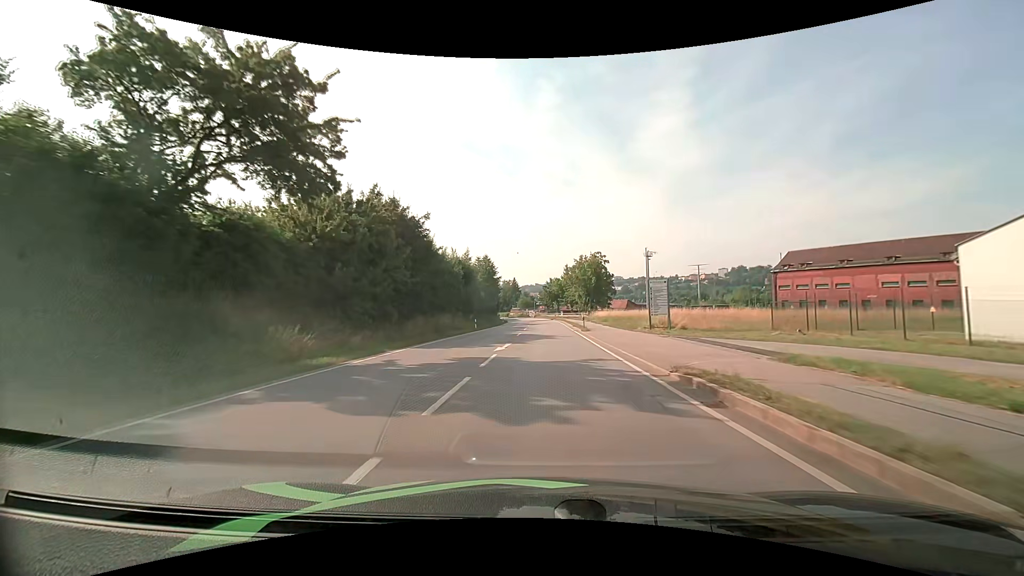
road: primary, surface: asphalt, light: Day
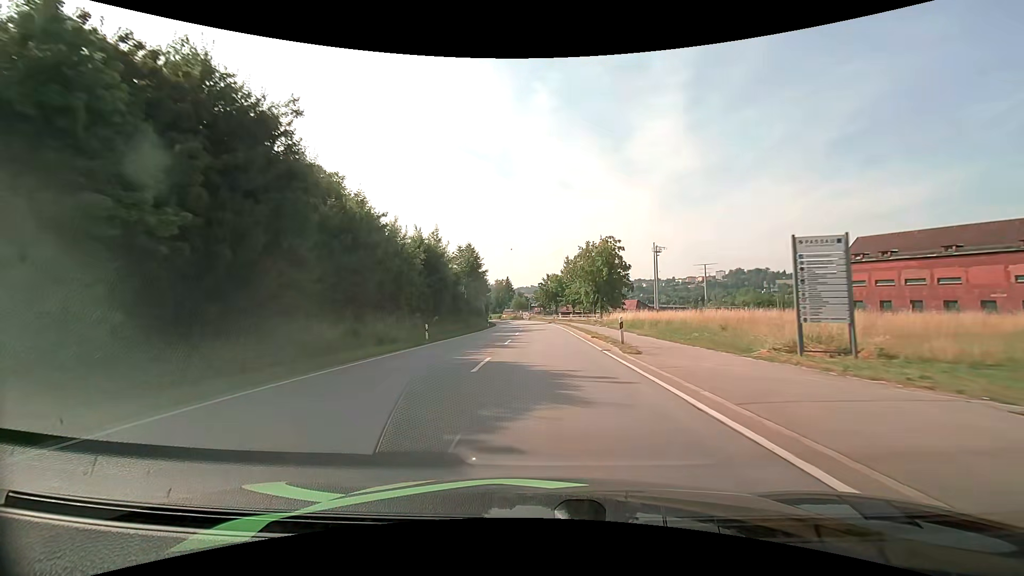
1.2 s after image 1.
(+0.1, +19.3) m; +1°
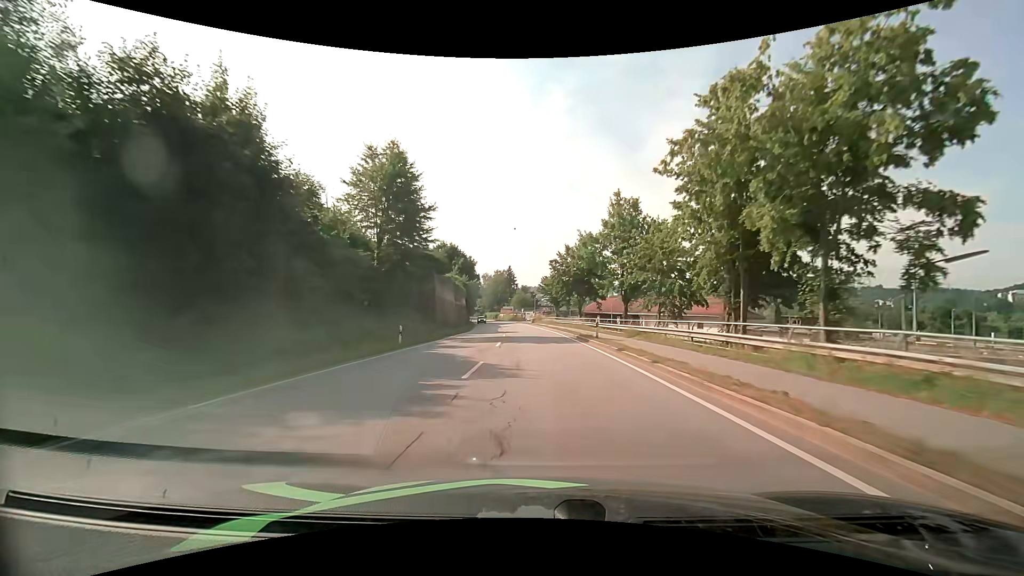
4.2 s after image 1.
(-0.2, +49.3) m; -1°
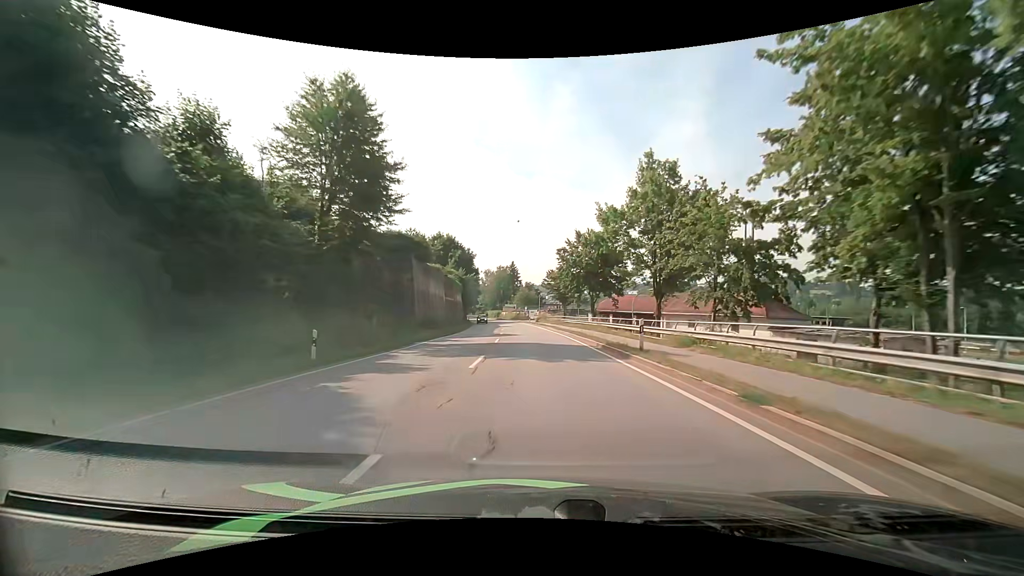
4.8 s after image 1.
(0.0, +10.0) m; 0°
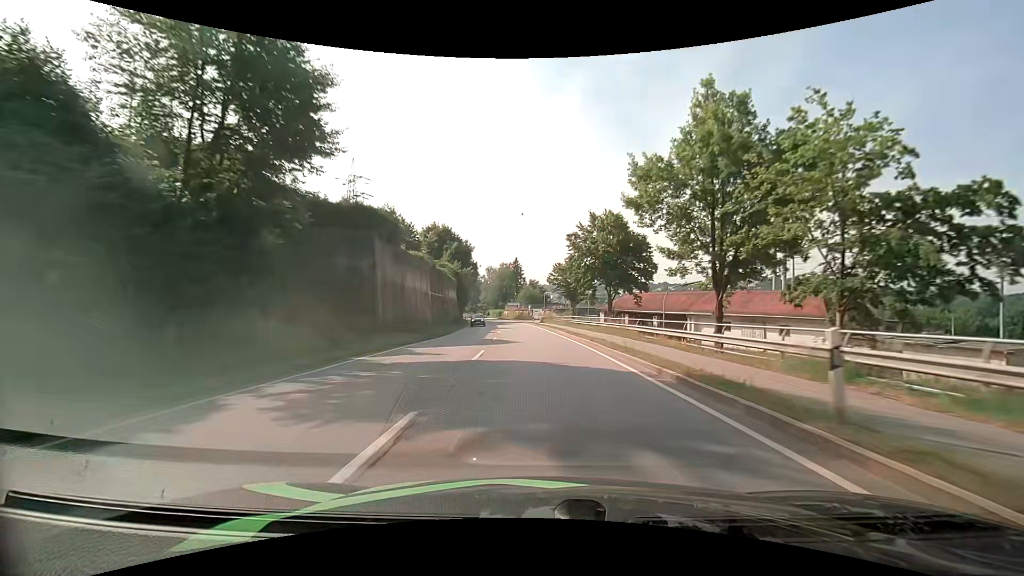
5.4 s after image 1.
(0.0, +9.9) m; -1°
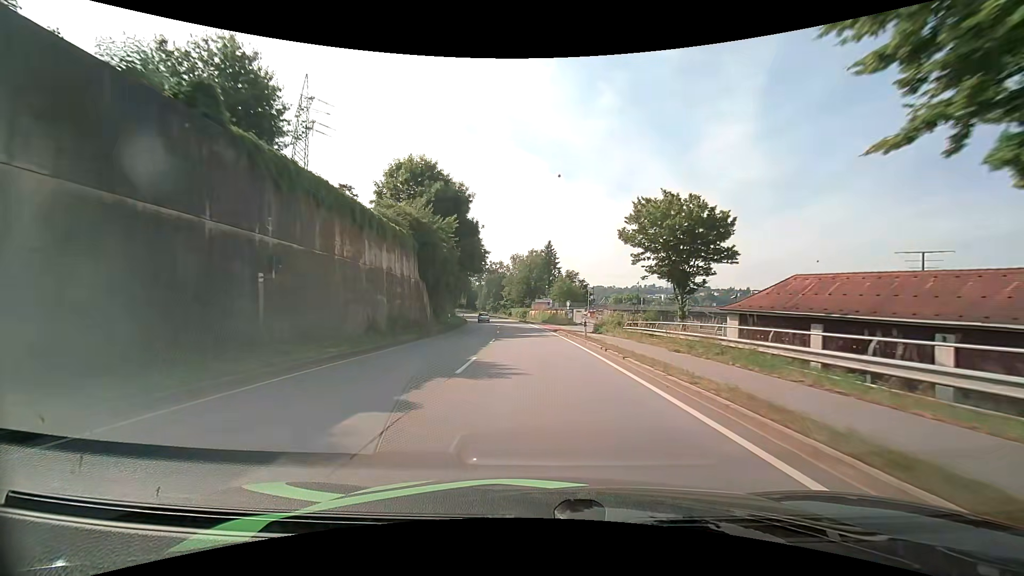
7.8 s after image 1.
(-1.2, +39.6) m; -4°
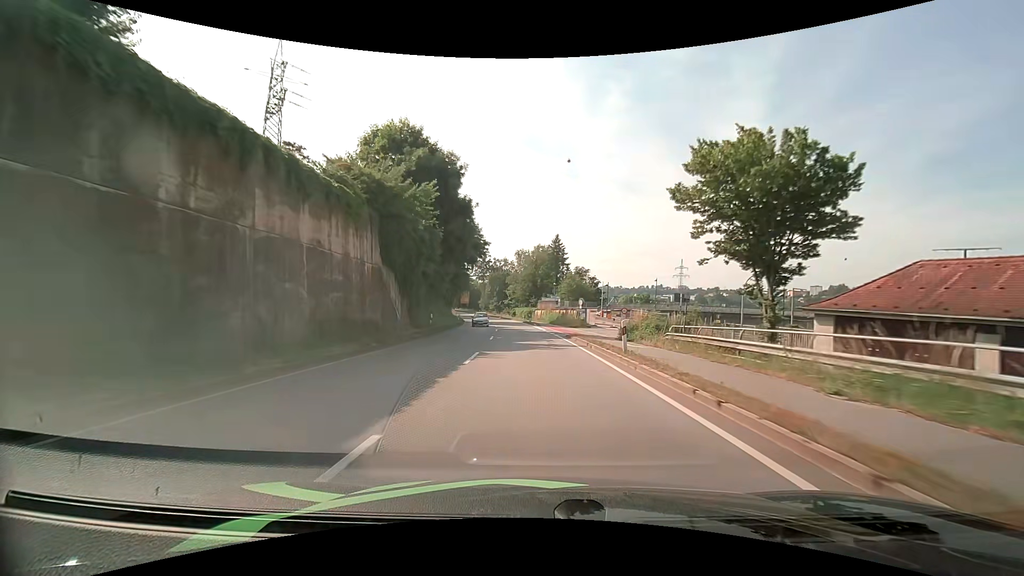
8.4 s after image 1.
(-0.1, +9.9) m; -1°
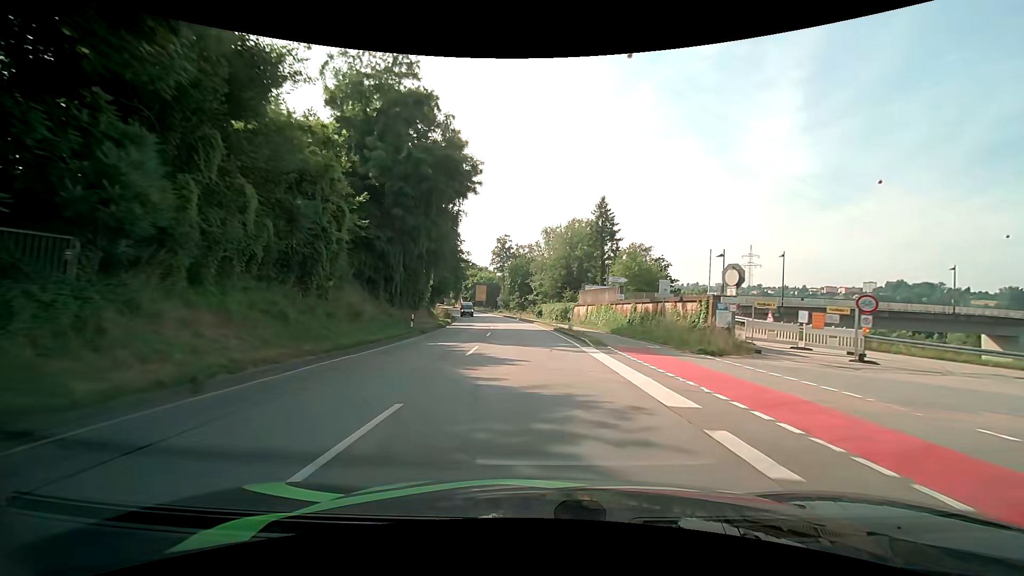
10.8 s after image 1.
(-1.0, +36.1) m; -3°
(0, +10) (0, +20) (-1, +30) (-2, +40) (-3, +50) (-4, +60) (-5, +70) (-7, +80) (-9, +89) (-11, +99) m
